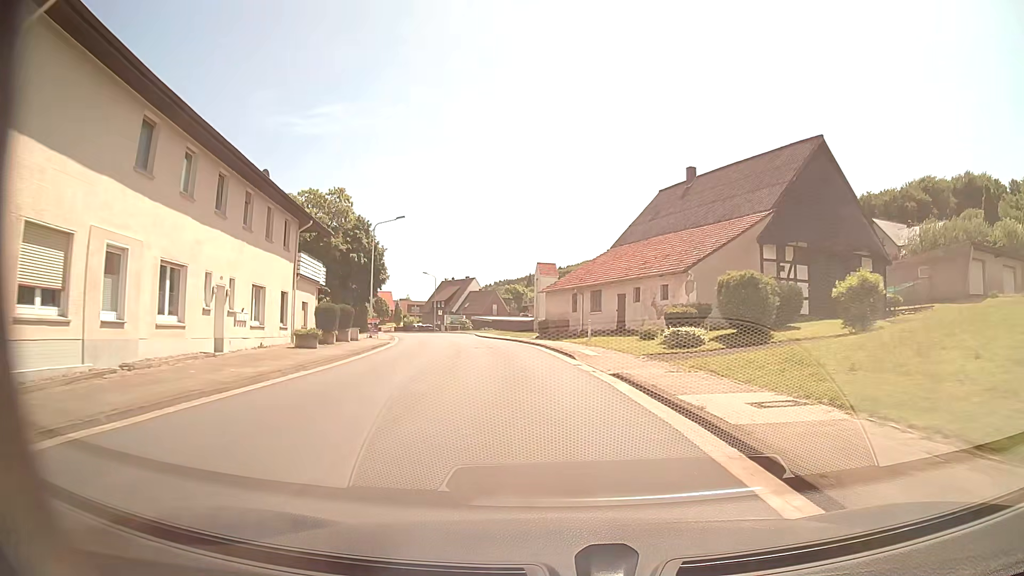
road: tertiary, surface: asphalt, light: Day
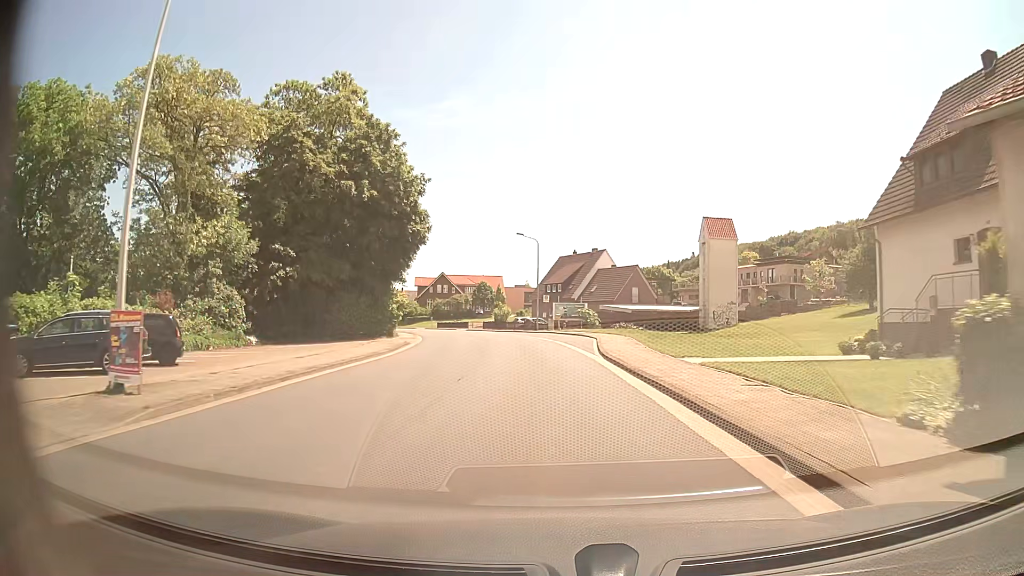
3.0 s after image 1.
(-3.7, +39.1) m; -11°
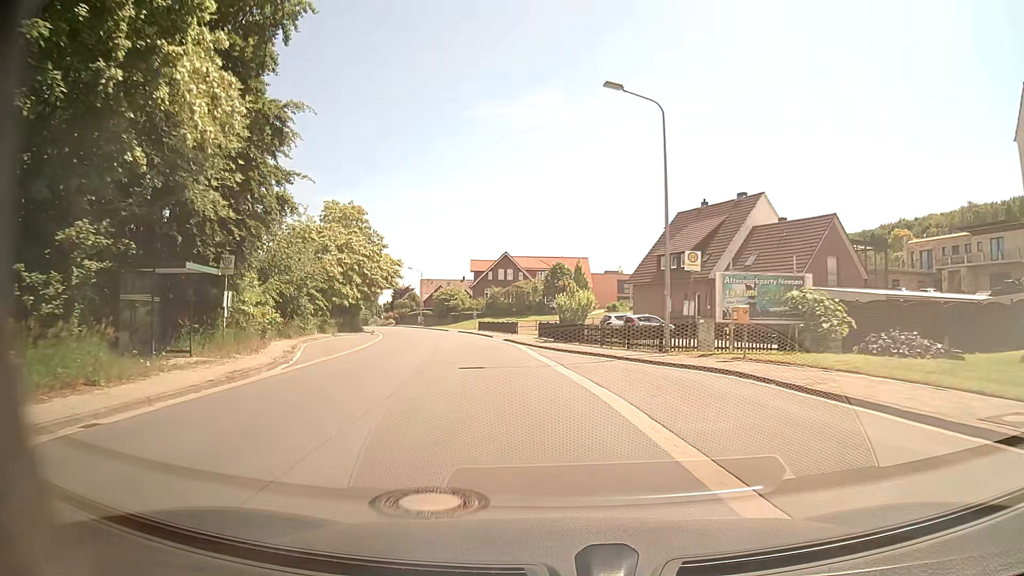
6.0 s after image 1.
(-2.2, +39.4) m; -7°
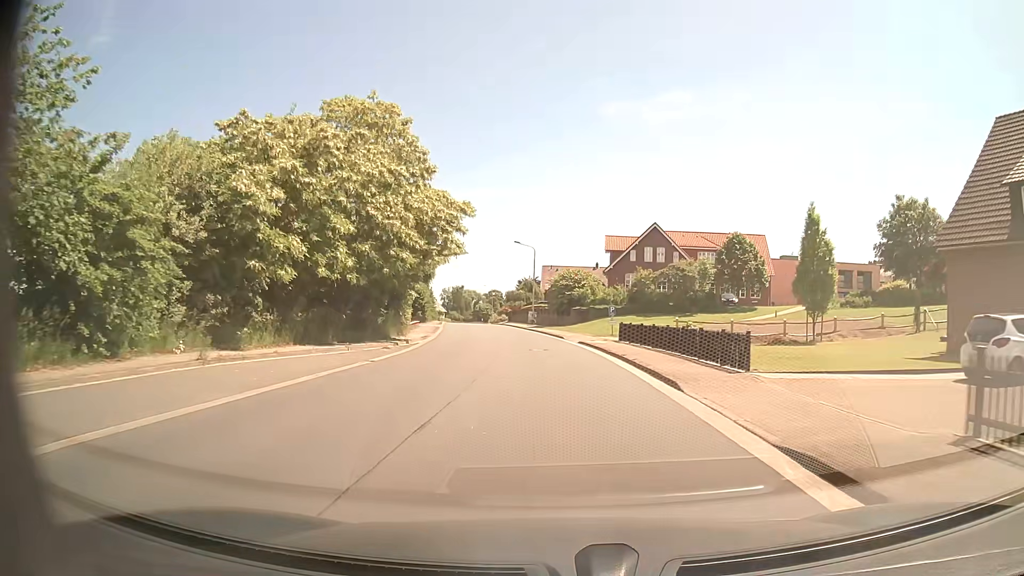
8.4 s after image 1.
(-3.7, +31.2) m; -12°
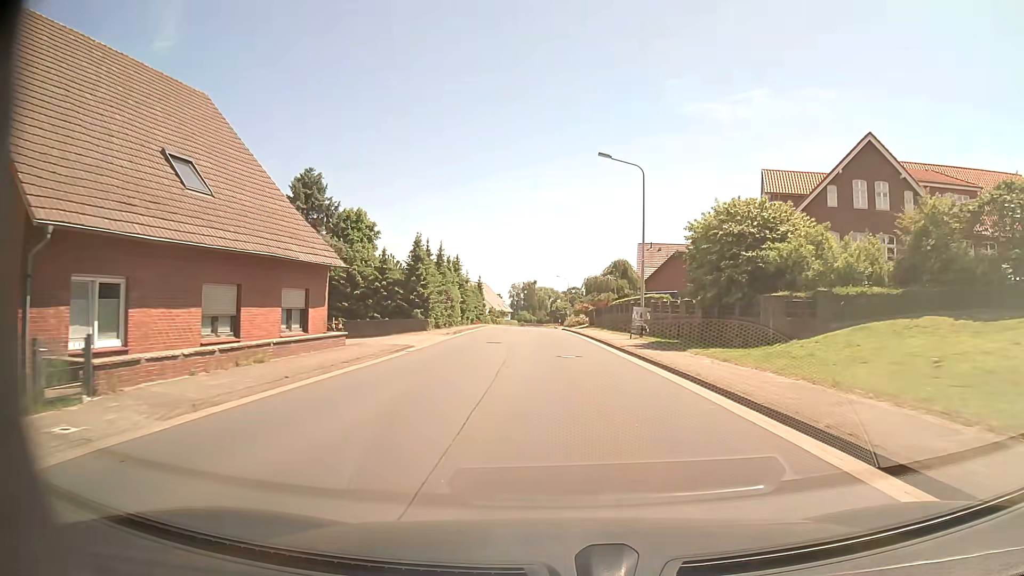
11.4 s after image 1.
(-2.6, +39.3) m; -7°
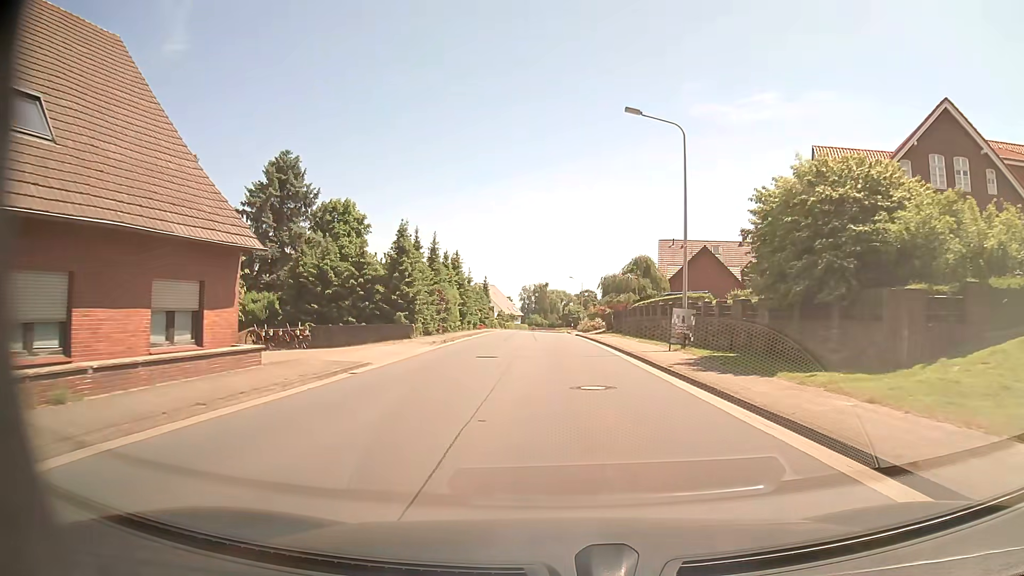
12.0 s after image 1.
(-0.1, +7.9) m; -1°
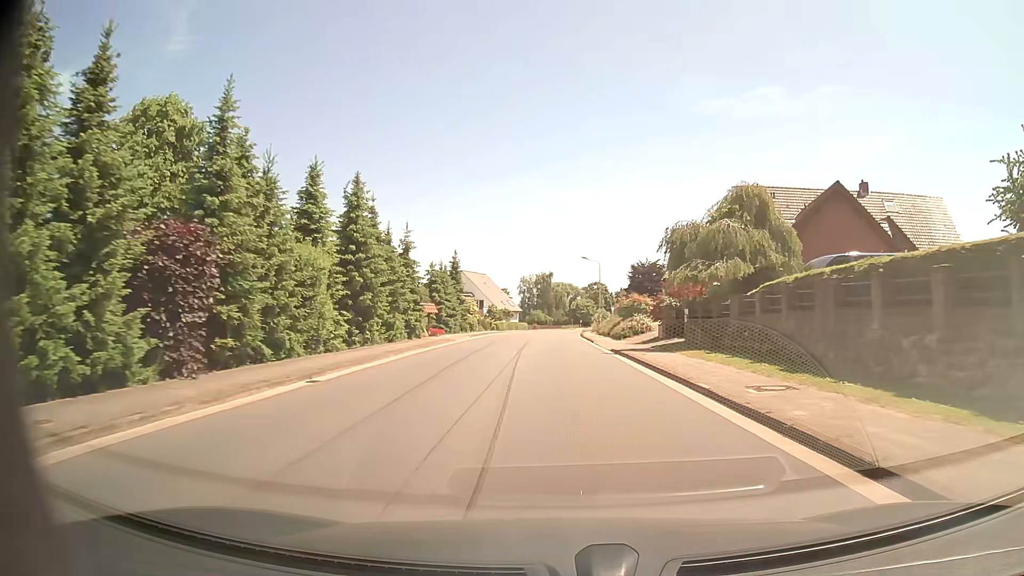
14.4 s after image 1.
(-0.4, +31.3) m; 0°
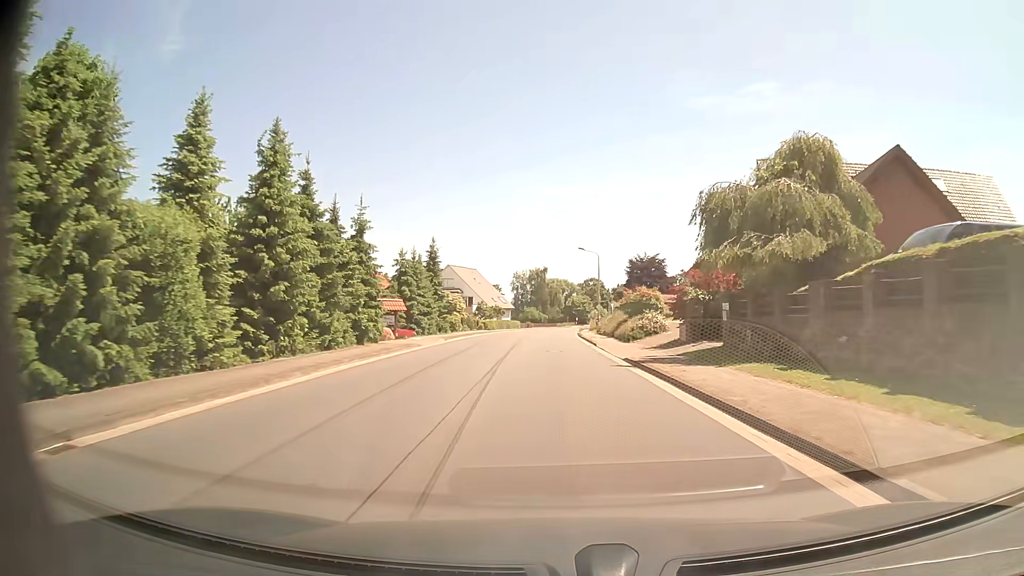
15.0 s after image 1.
(0.0, +7.8) m; 0°
(0, +10) (0, +20) (0, +30) (0, +40) (0, +50) (0, +60) (0, +70) (0, +80) (0, +90) (+1, +100) m
